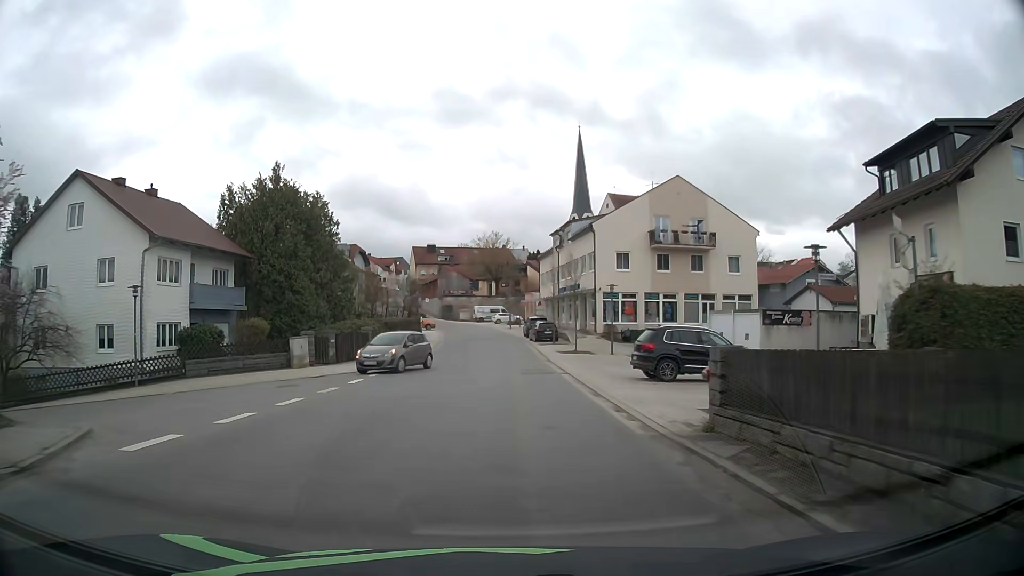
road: tertiary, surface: asphalt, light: Day
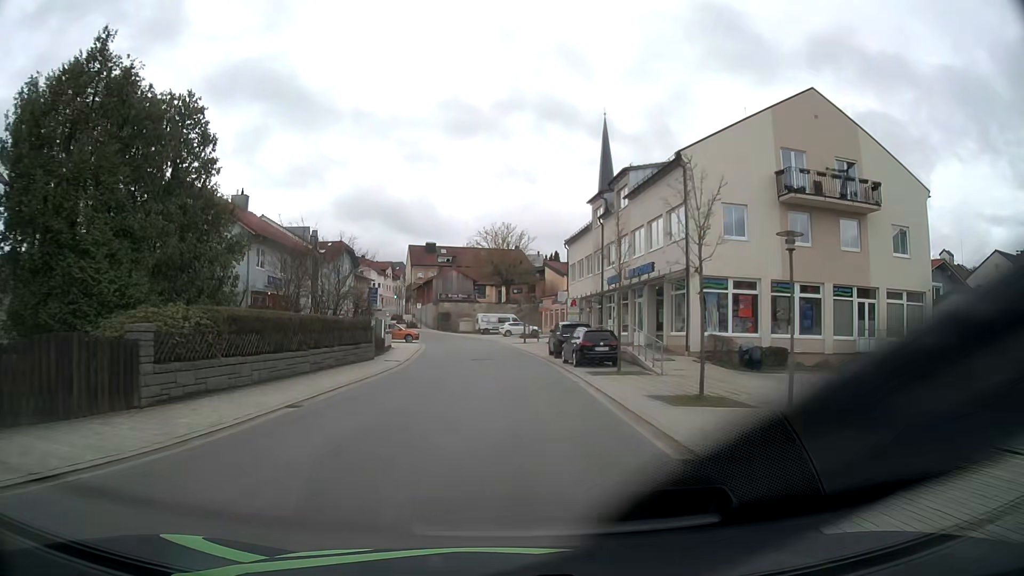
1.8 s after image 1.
(-0.2, +23.2) m; -1°
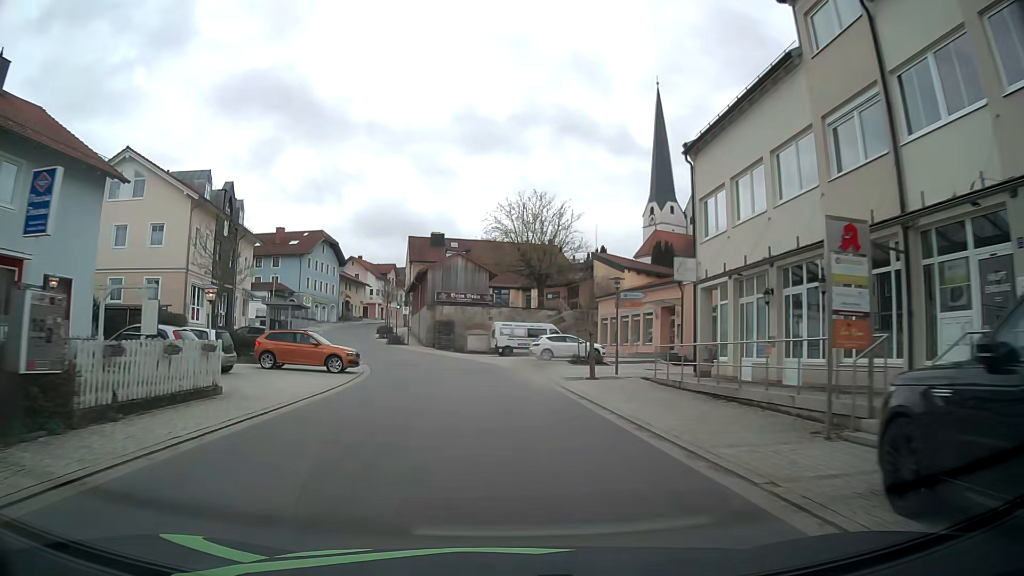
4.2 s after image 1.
(-0.6, +30.7) m; -2°
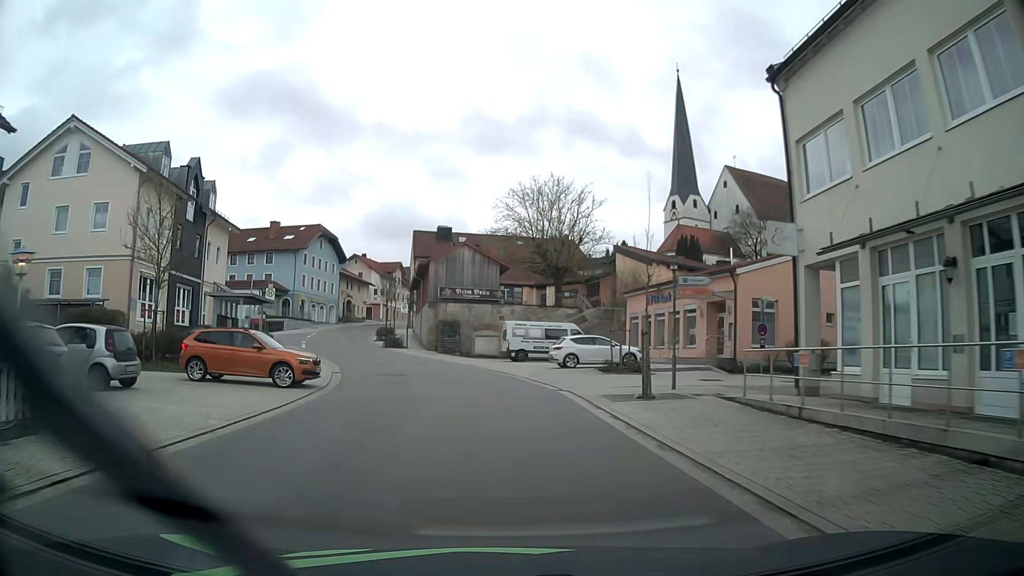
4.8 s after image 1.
(-0.1, +7.3) m; -2°
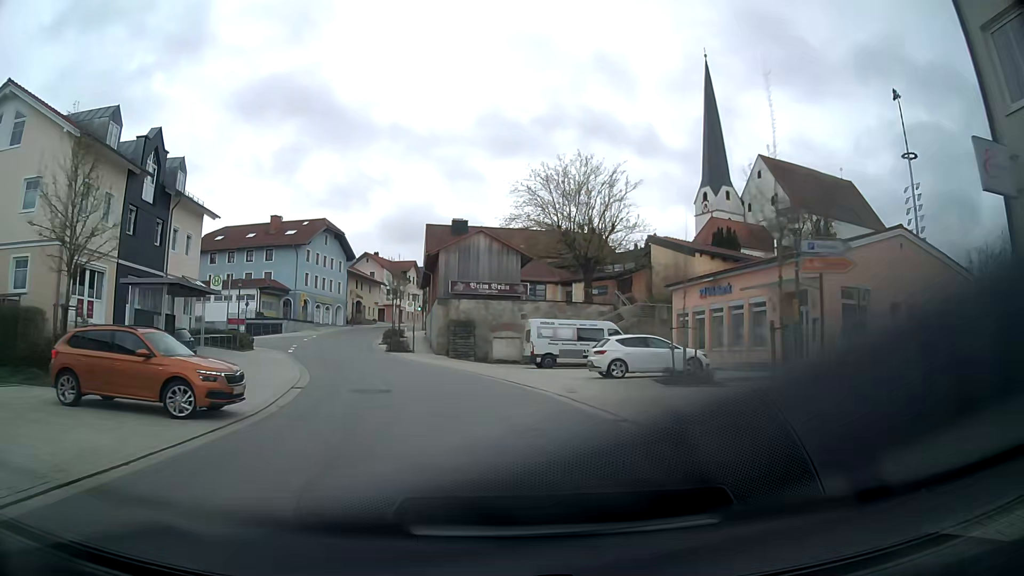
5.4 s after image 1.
(0.0, +7.3) m; +1°
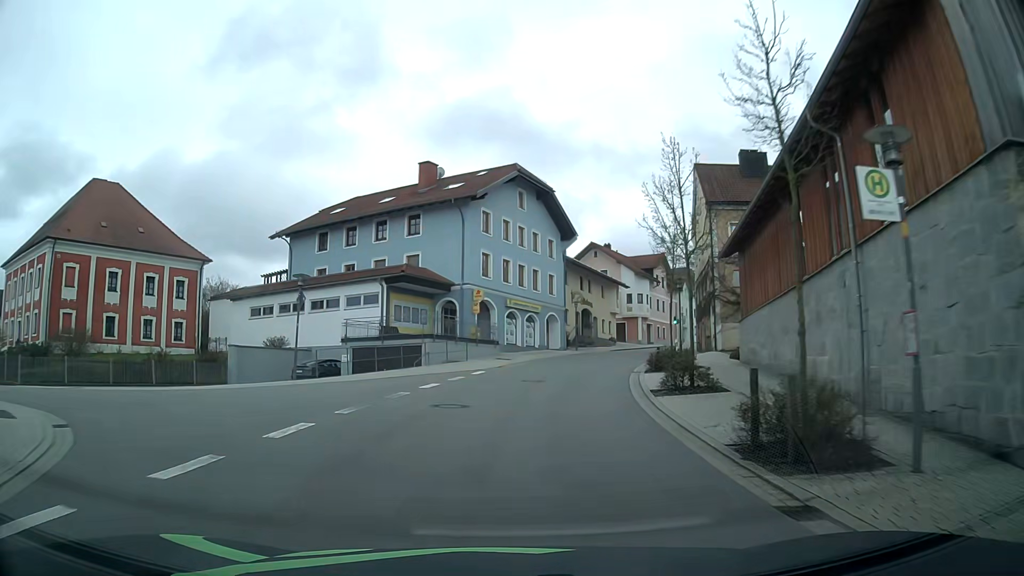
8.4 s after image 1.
(-8.0, +35.7) m; -21°
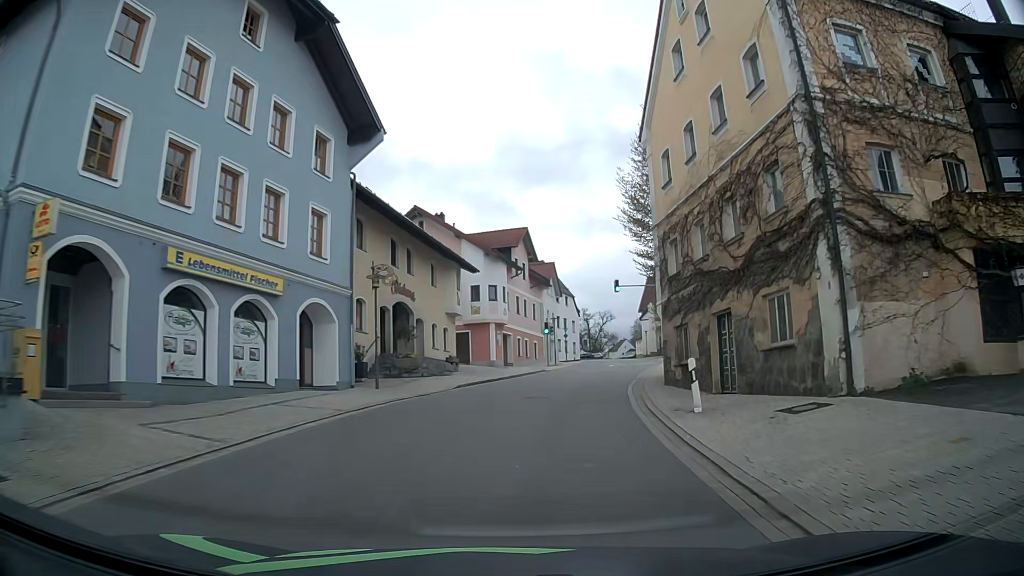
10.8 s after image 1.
(+3.4, +29.3) m; +15°
(0, +10) (+2, +20) (+4, +30) (+6, +39) (+9, +49) (+11, +59) (+12, +69) (+14, +79) (+15, +89) (+16, +98) m
